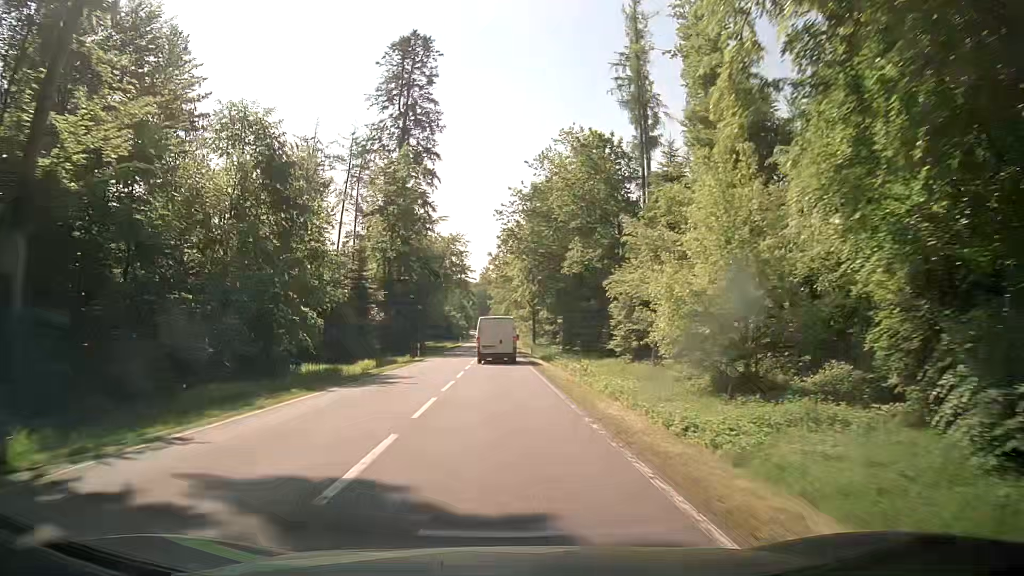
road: secondary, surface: asphalt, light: Day
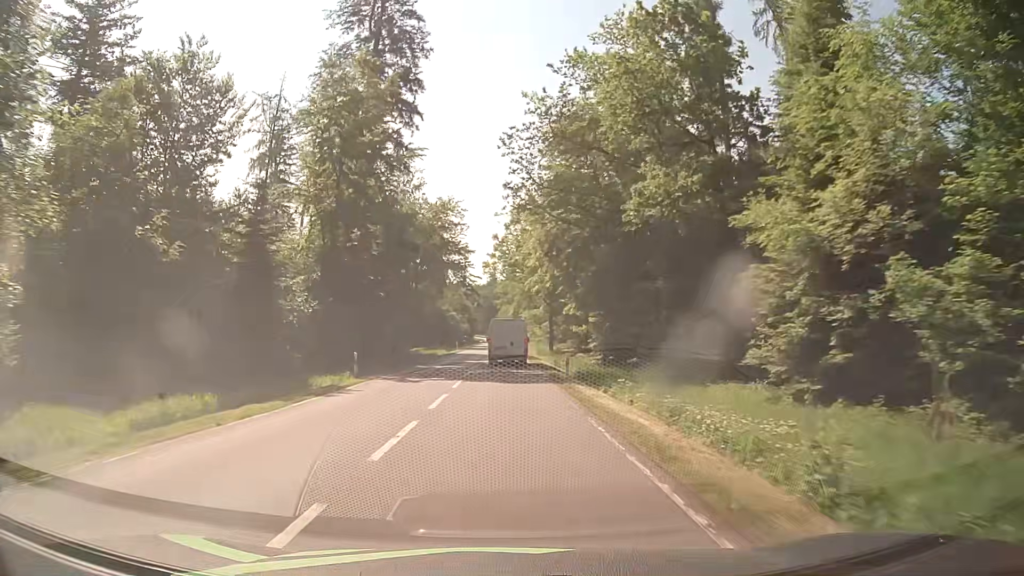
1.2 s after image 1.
(-0.2, +22.5) m; -1°
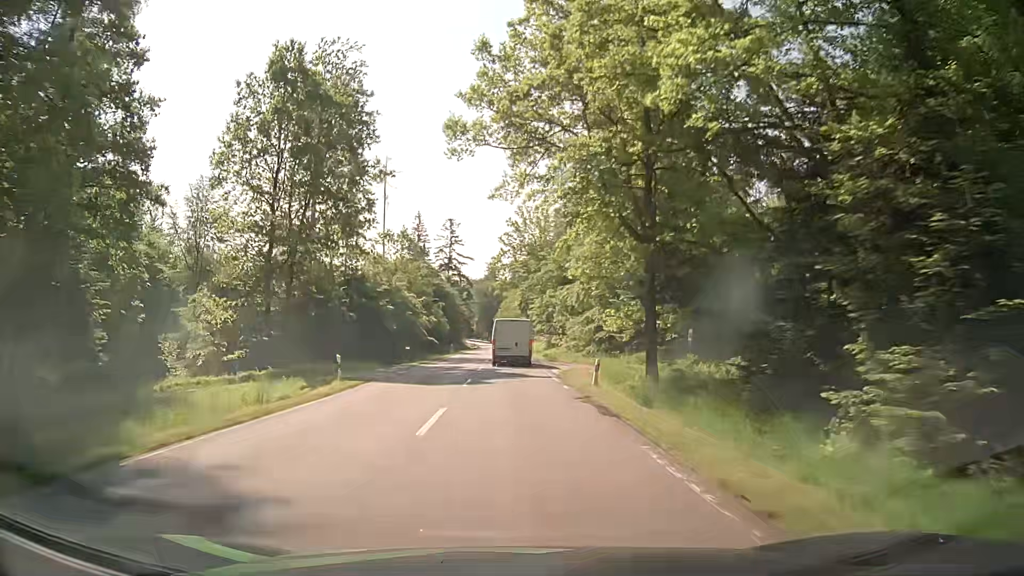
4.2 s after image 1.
(-0.1, +56.4) m; +1°
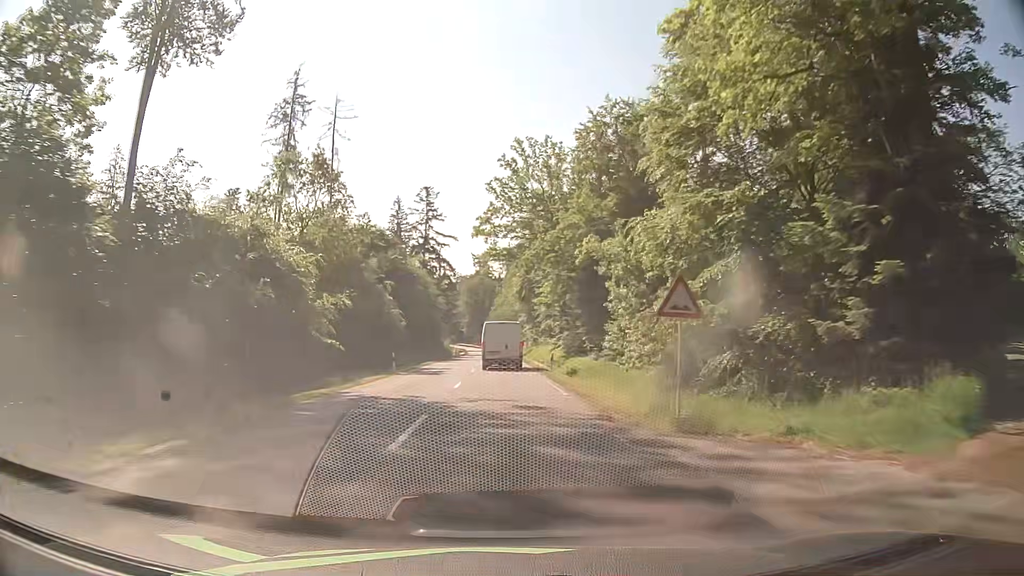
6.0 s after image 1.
(-0.2, +33.5) m; 0°
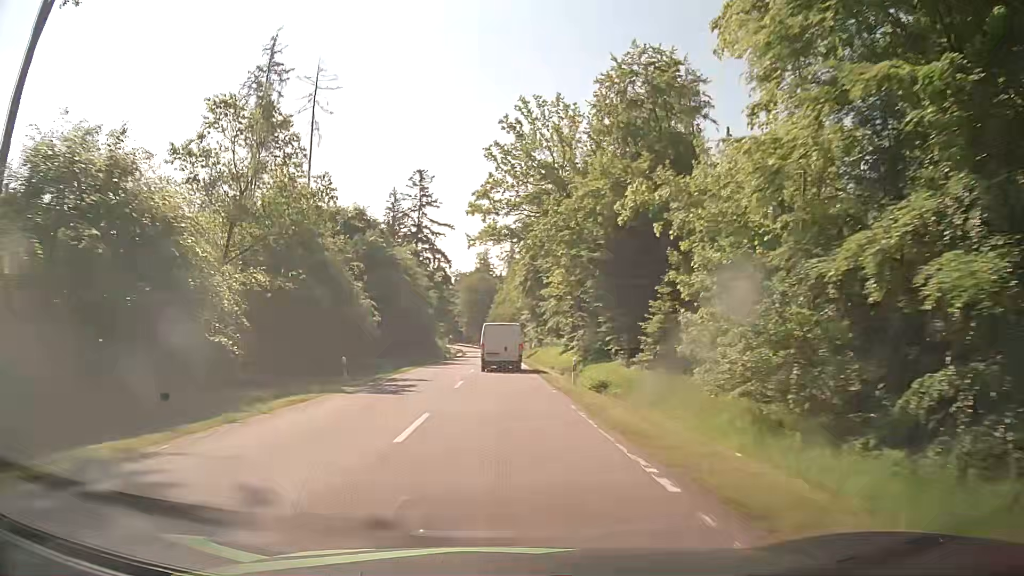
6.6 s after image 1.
(0.0, +11.0) m; 0°
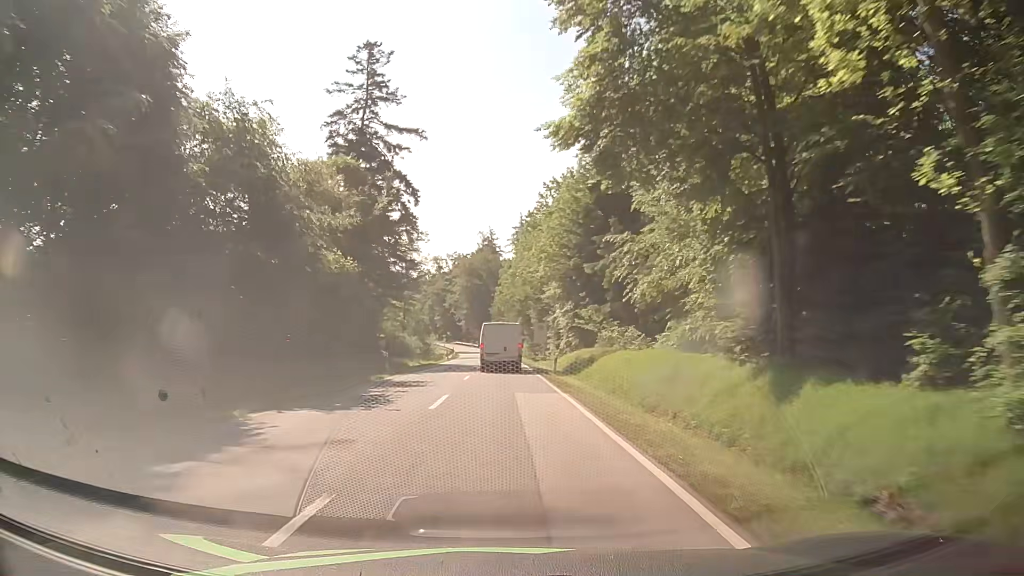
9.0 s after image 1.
(-0.1, +43.7) m; 0°
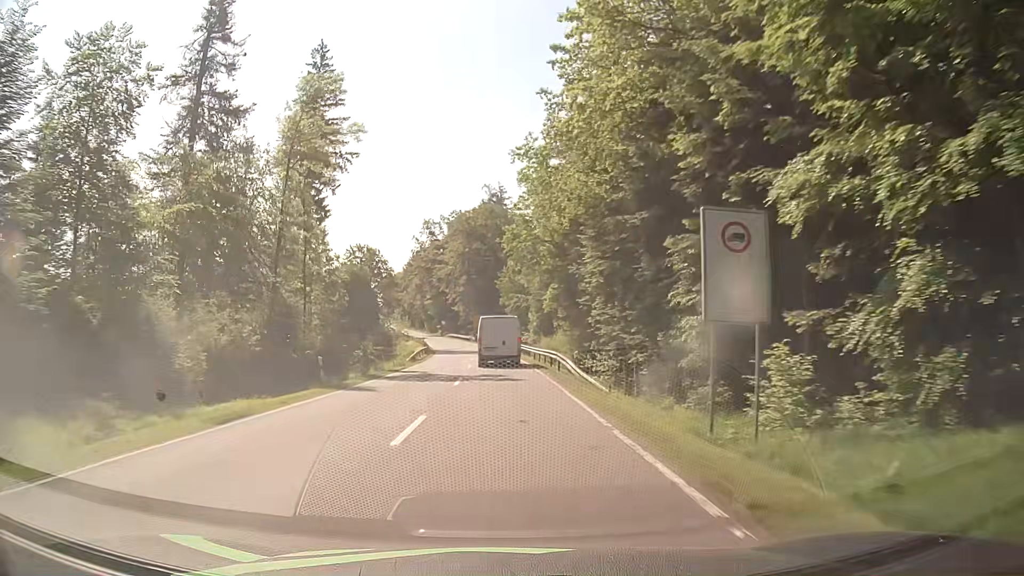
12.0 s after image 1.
(-0.3, +53.8) m; -1°
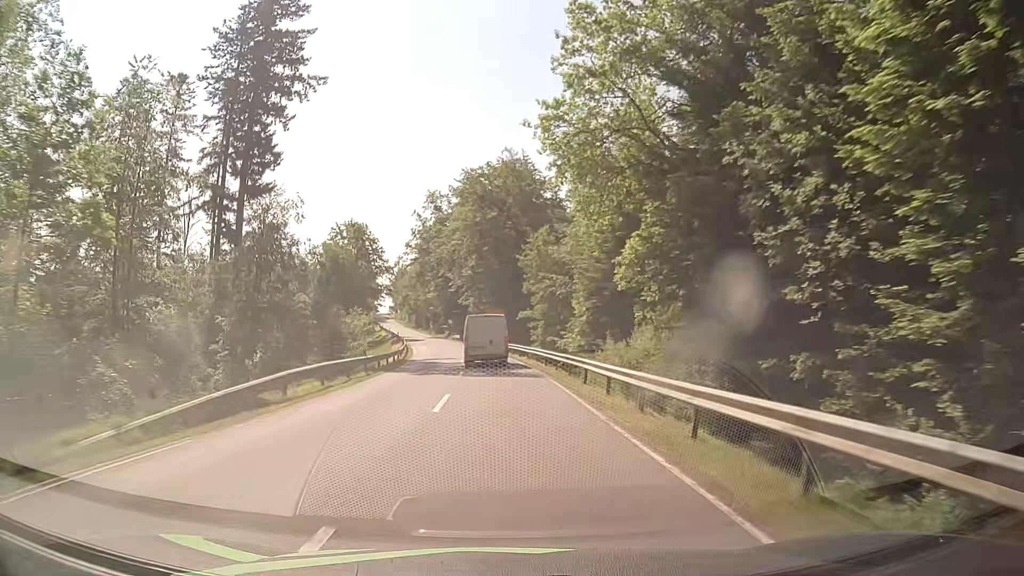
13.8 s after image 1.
(-0.6, +31.8) m; -2°
(0, +10) (0, +20) (-1, +30) (-1, +40) (-2, +50) (-3, +60) (-5, +70) (-6, +80) (-8, +90) (-10, +99) m
